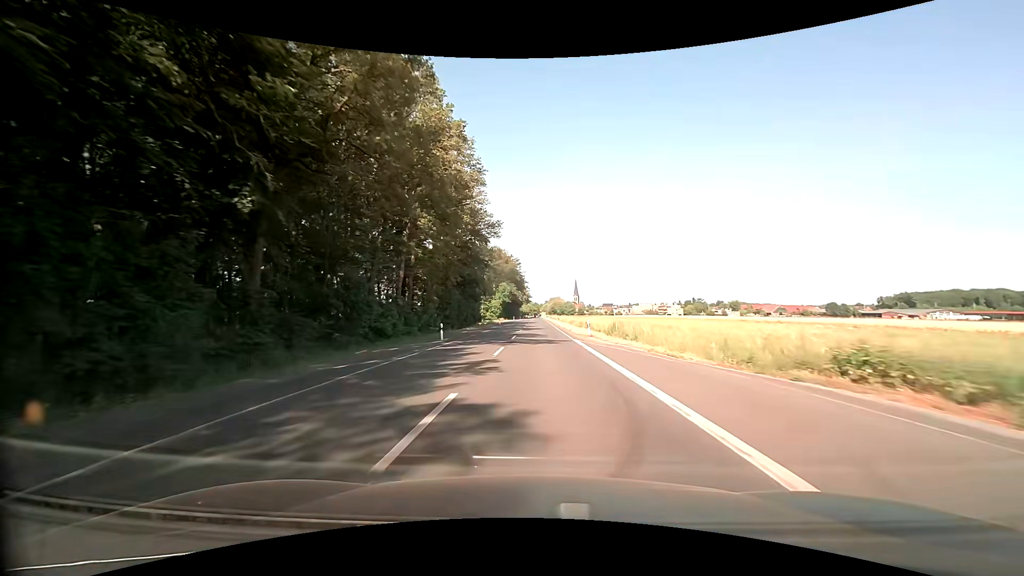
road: secondary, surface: asphalt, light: Day
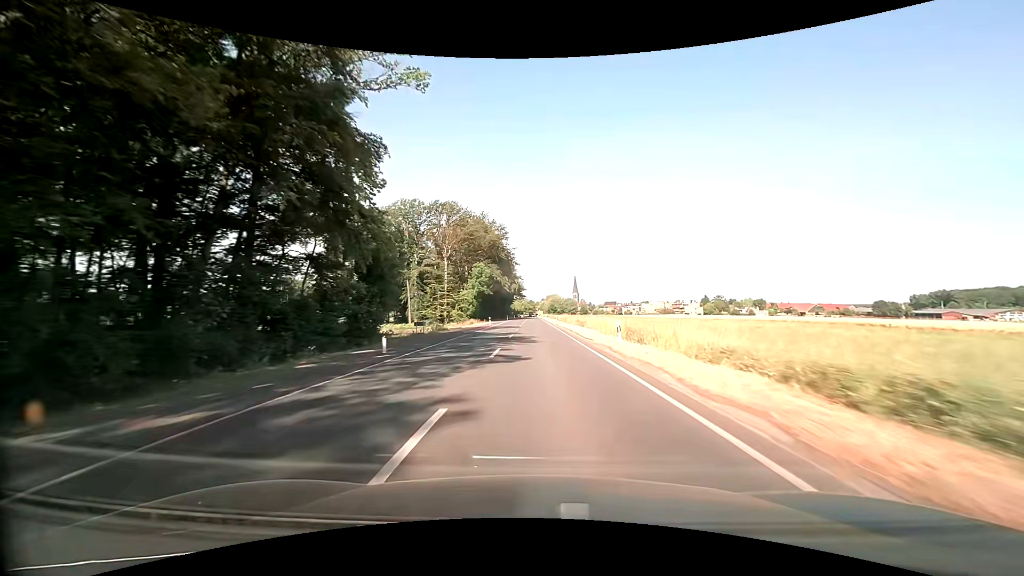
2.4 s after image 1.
(-0.3, +61.8) m; 0°
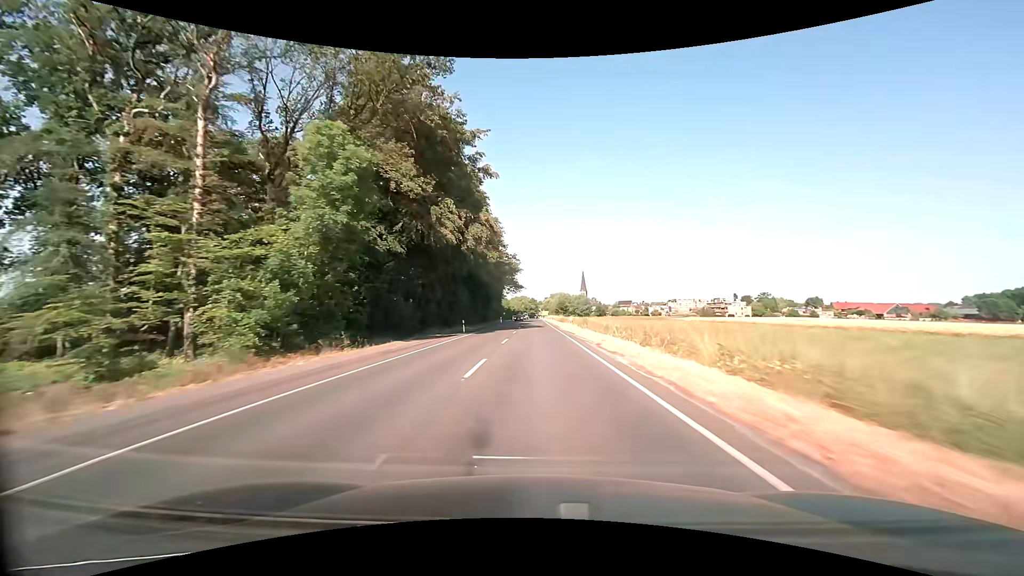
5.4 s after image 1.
(-0.2, +76.9) m; 0°
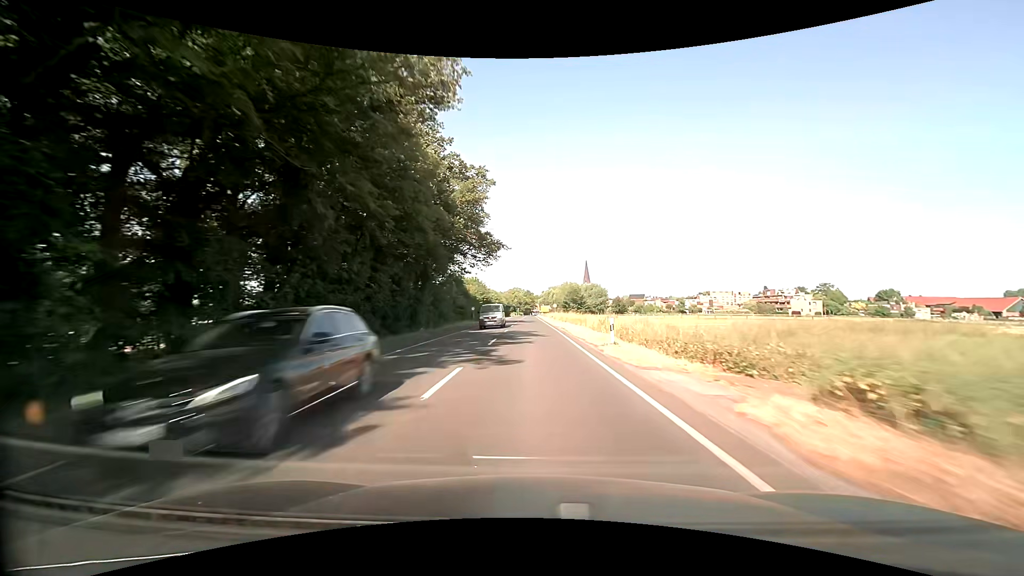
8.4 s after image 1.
(0.0, +74.4) m; 0°
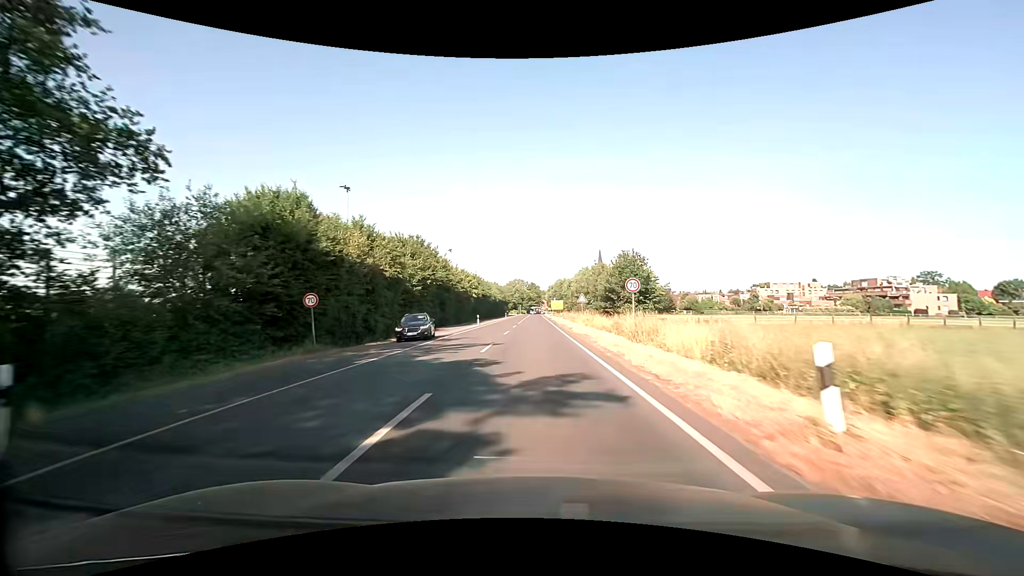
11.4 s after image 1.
(-0.2, +62.5) m; 0°
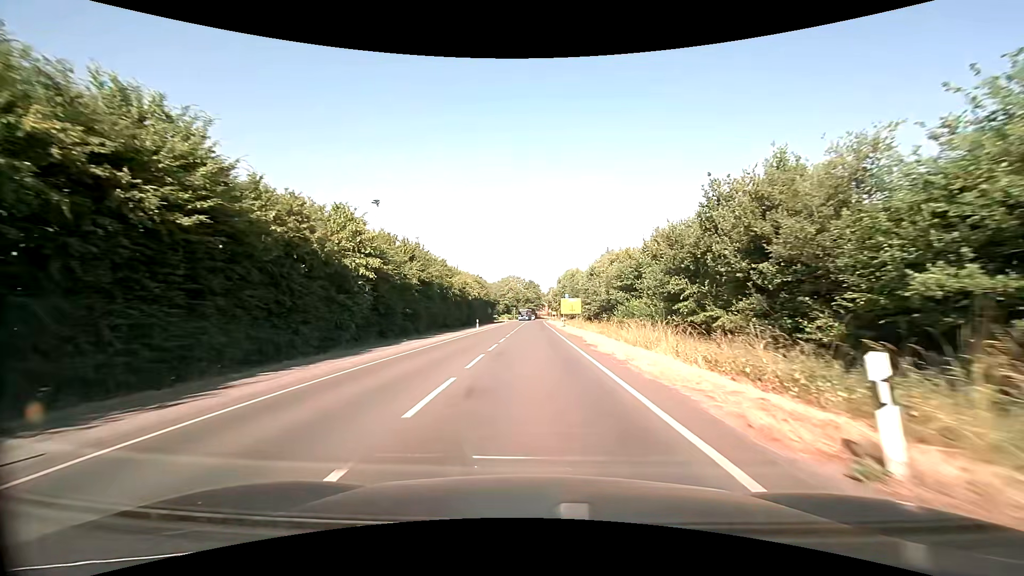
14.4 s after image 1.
(-0.4, +51.1) m; 0°
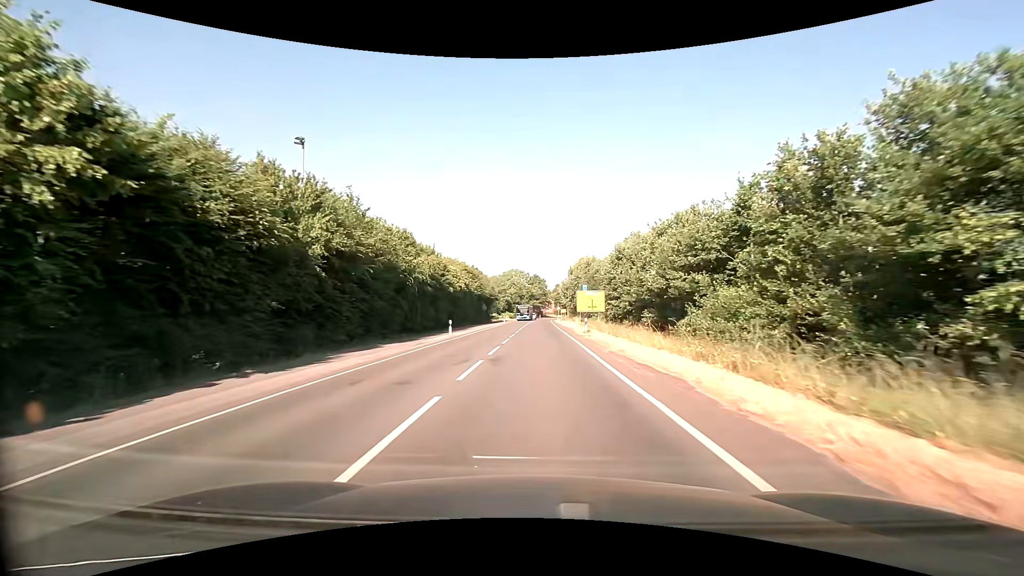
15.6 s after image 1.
(-0.1, +20.5) m; -1°
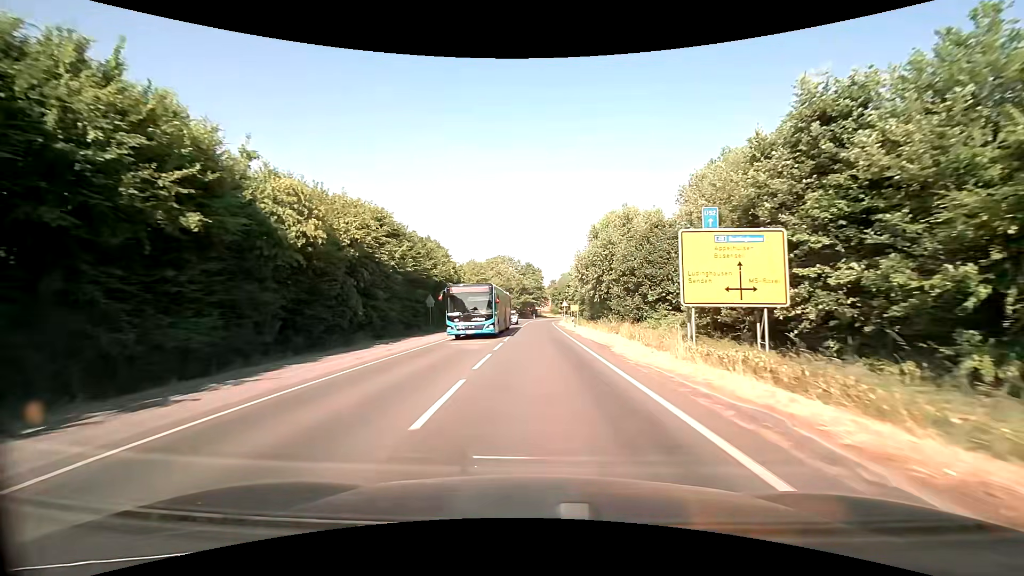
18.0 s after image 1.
(+0.1, +40.2) m; +1°
(0, +10) (0, +20) (0, +30) (0, +40) (0, +50) (0, +60) (0, +70) (+1, +80) (+1, +90) (+2, +100) m
